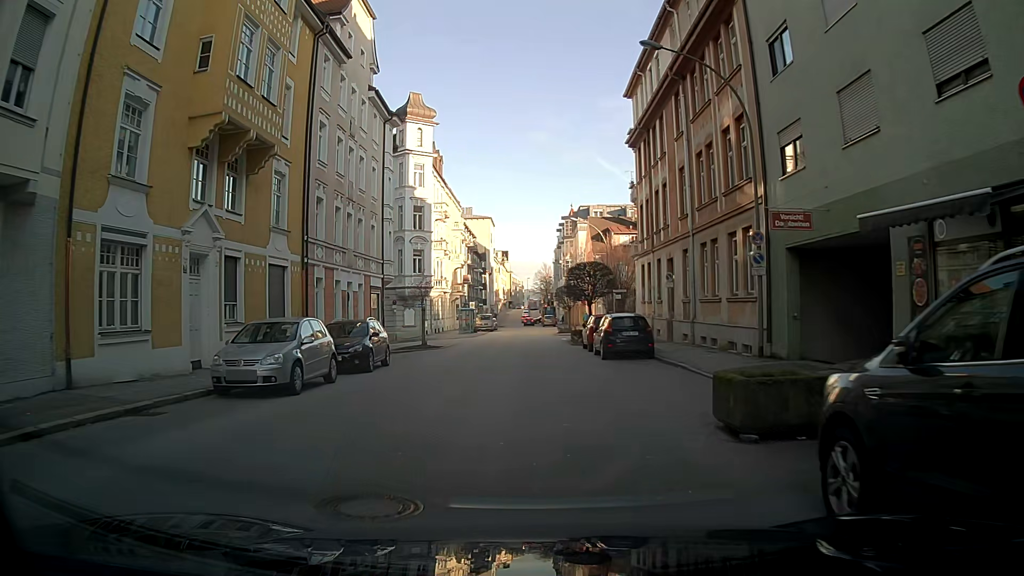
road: tertiary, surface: asphalt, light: Day
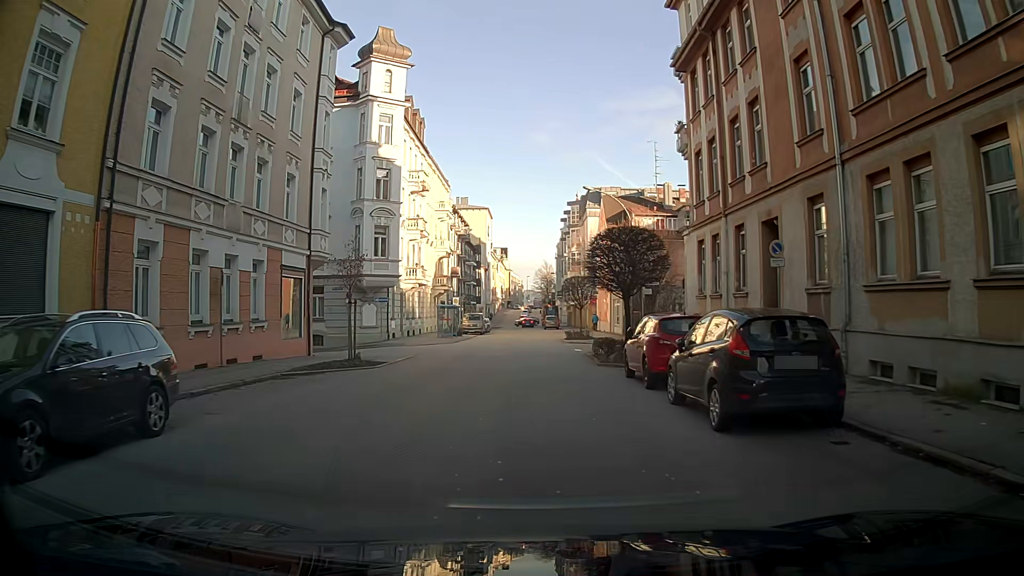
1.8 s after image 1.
(-0.1, +13.4) m; 0°
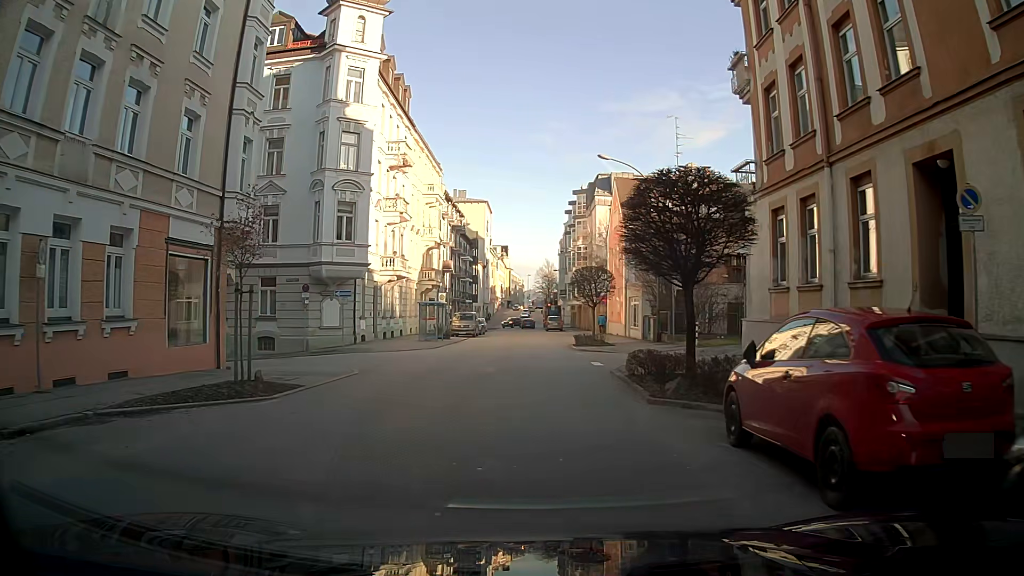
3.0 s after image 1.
(0.0, +8.1) m; 0°
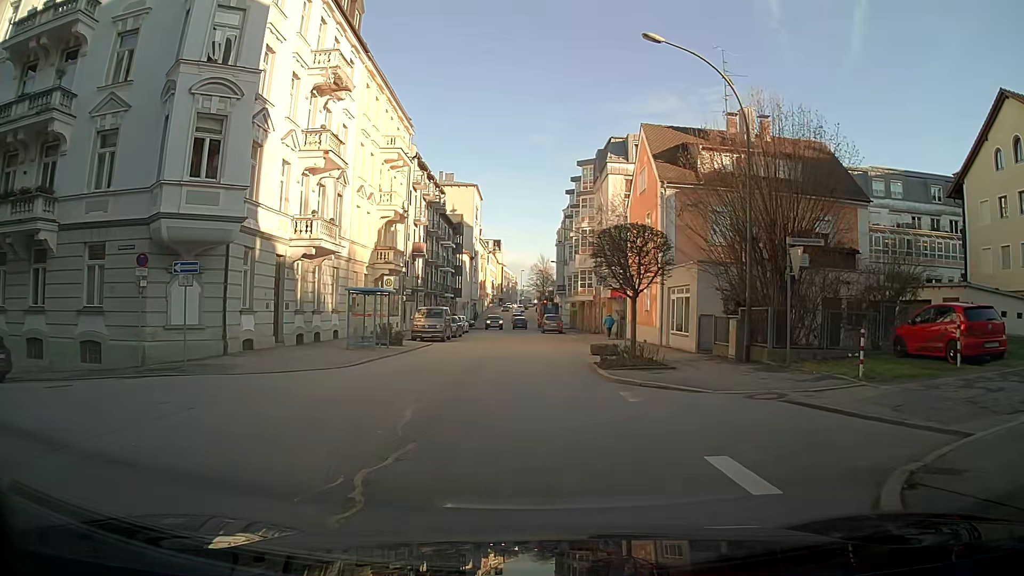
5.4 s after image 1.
(+0.1, +14.4) m; +3°
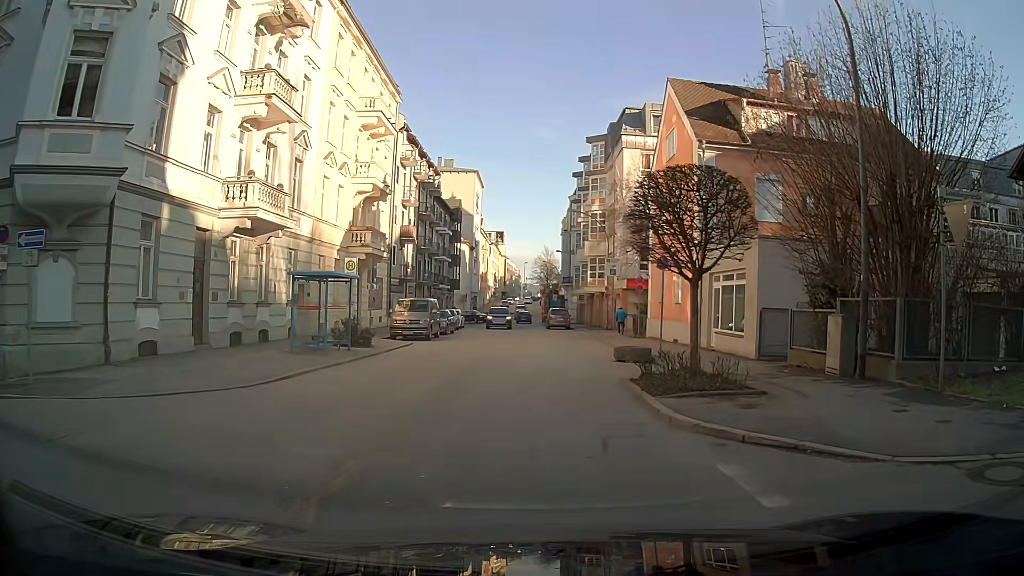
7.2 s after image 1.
(0.0, +6.2) m; -2°
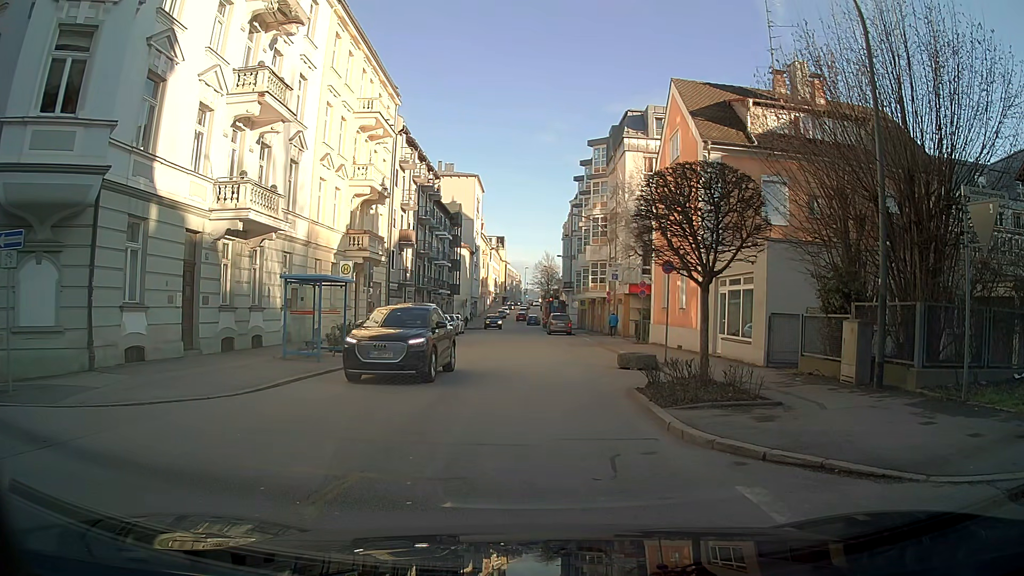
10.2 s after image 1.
(0.0, +0.7) m; 0°
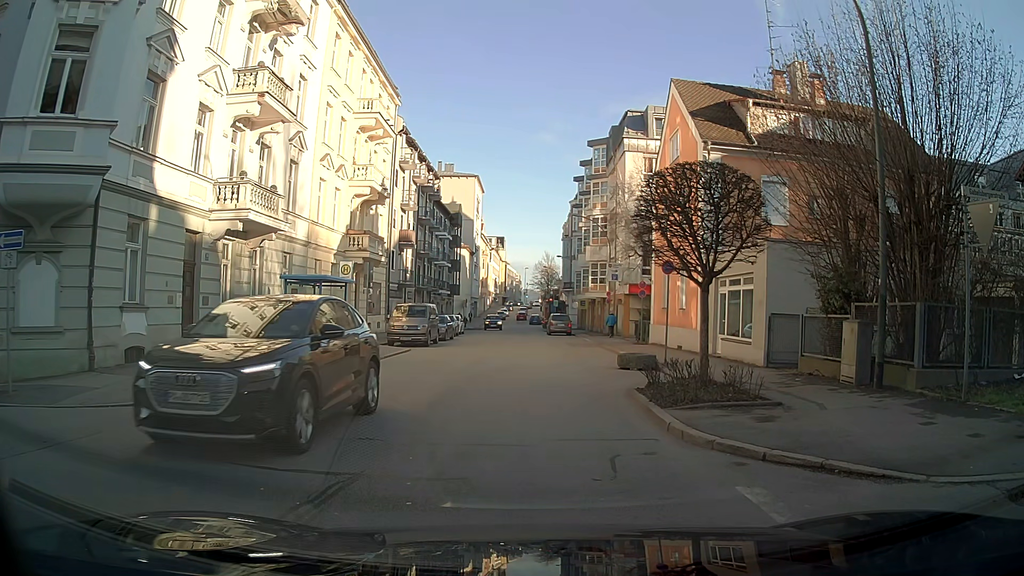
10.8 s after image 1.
(0.0, 0.0) m; 0°
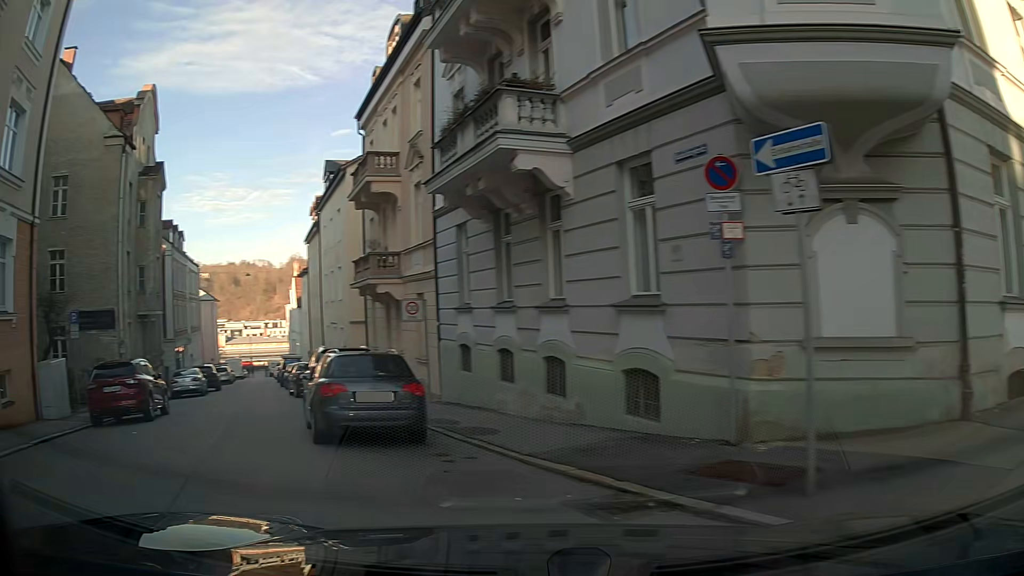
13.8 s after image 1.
(-4.9, +5.3) m; -76°
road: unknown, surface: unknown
(-3, +9) (-6, +19) (-9, +29) (-11, +38) (-14, +48) (-16, +58) (-20, +67) (-22, +77) (-25, +86) (-28, +96) m
